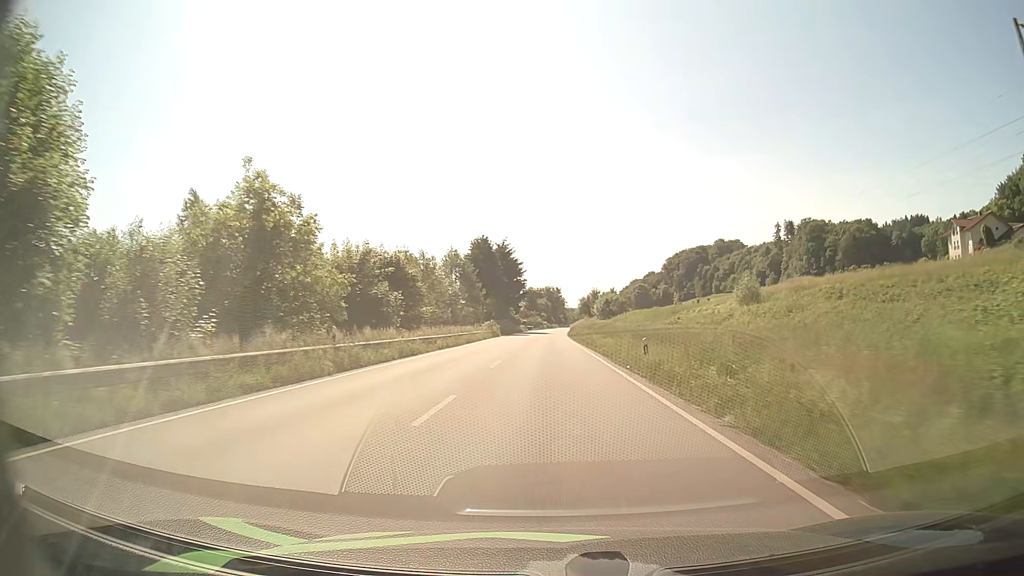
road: primary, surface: asphalt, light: Day
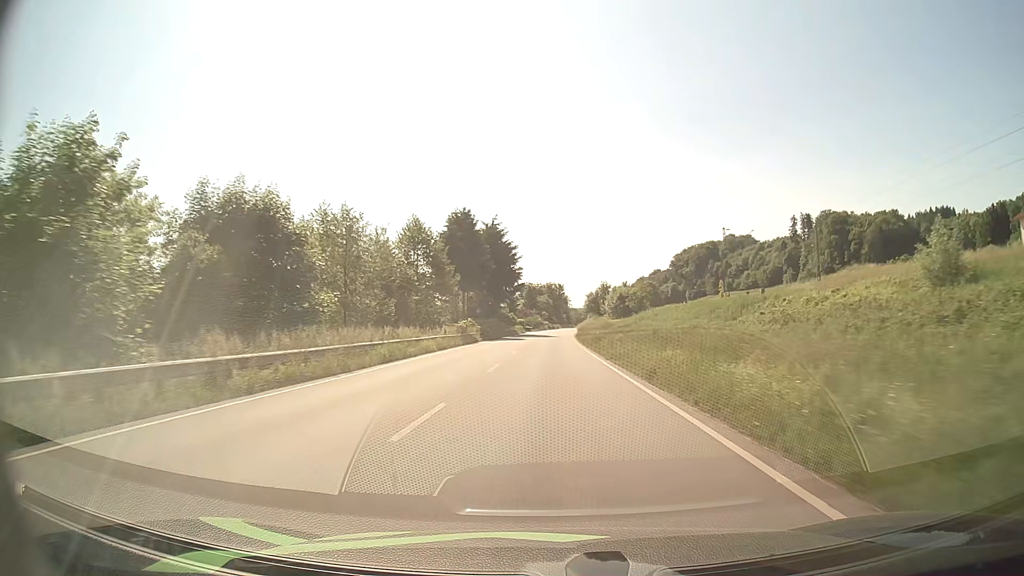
(0.0, +25.8) m; 0°
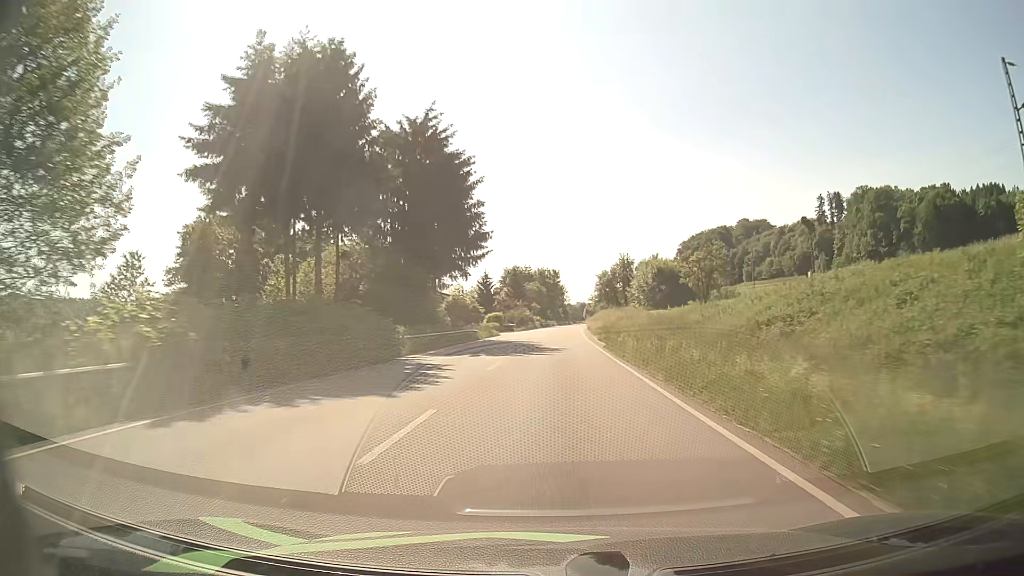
(0.0, +50.4) m; +1°
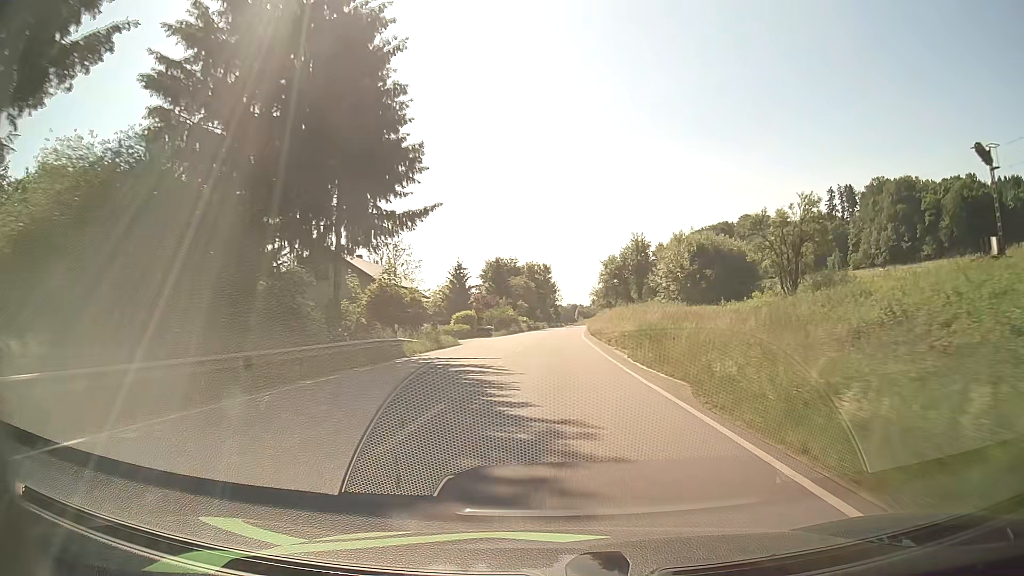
(+0.1, +23.9) m; +1°
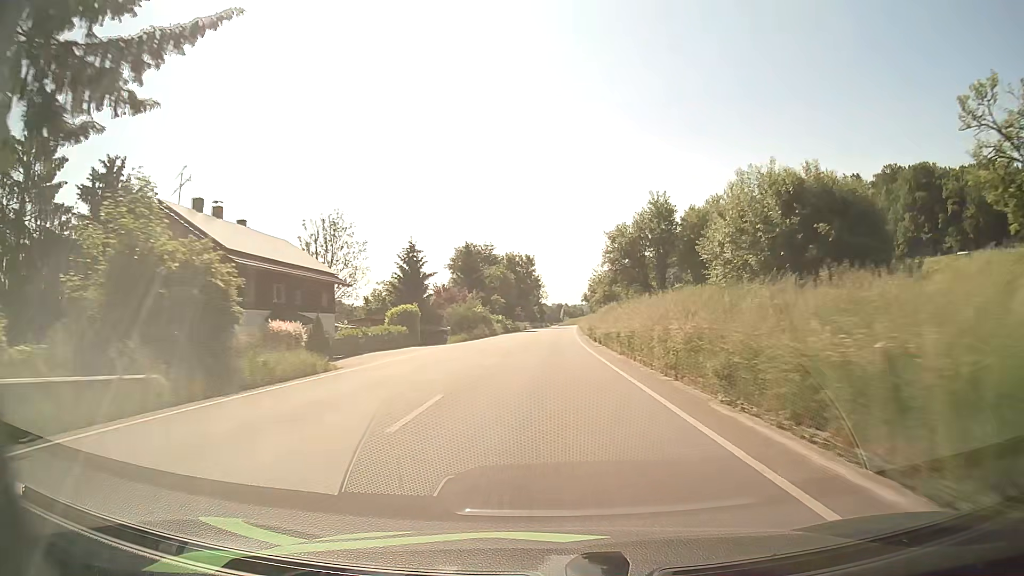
(+0.3, +23.0) m; +1°
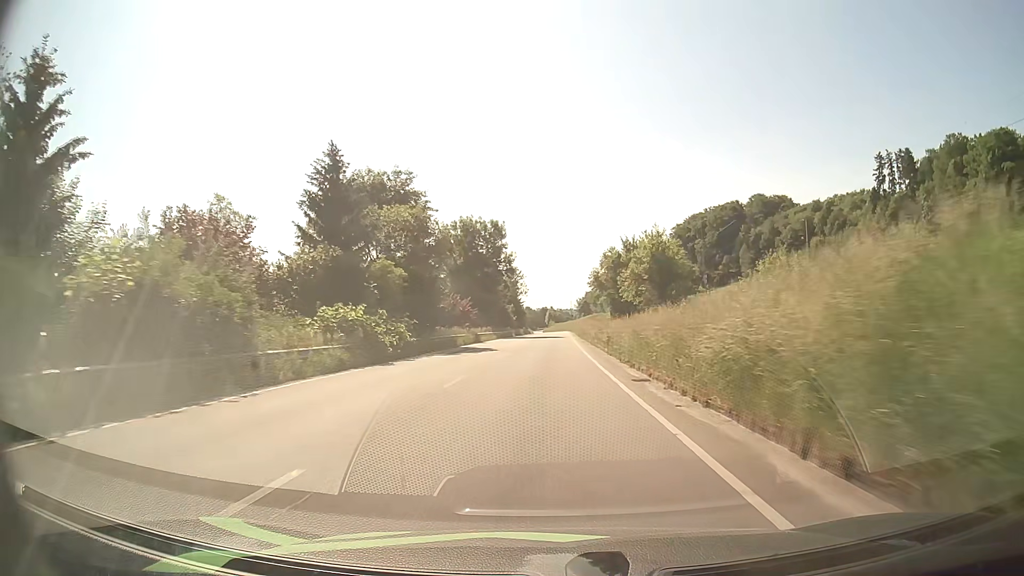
(+0.8, +55.0) m; +1°
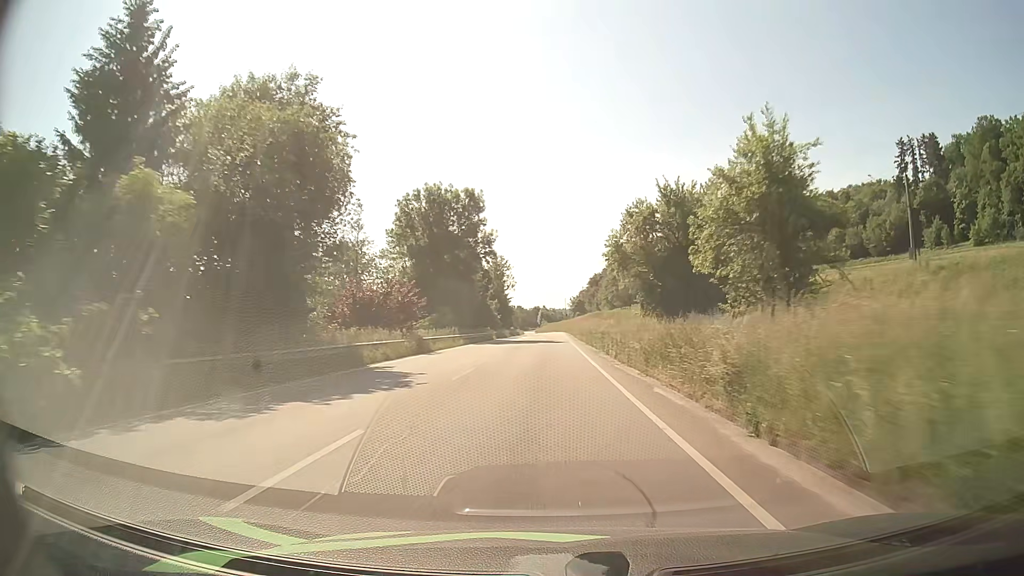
(+0.2, +22.1) m; +1°
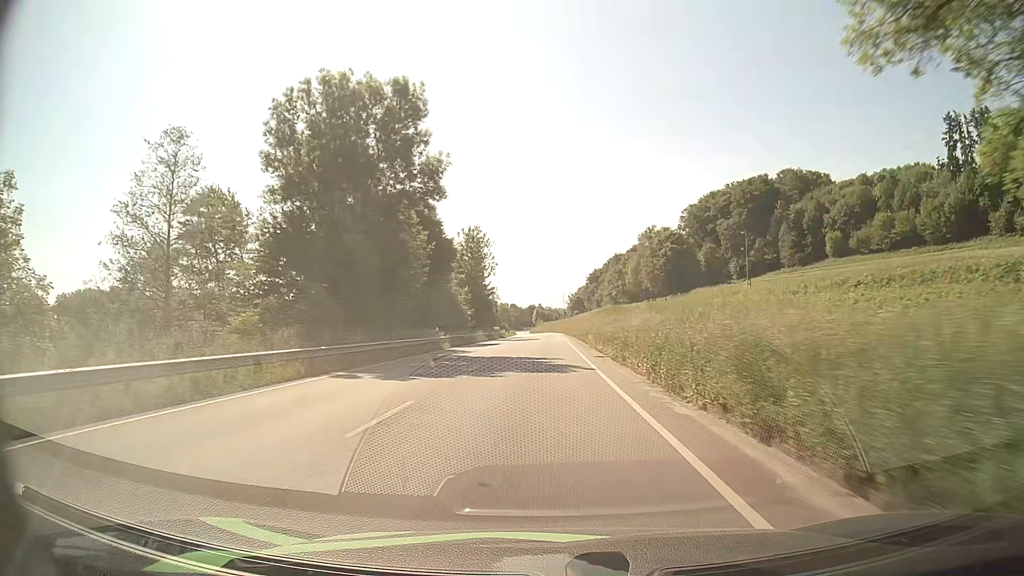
(+0.2, +33.4) m; 0°
(0, +10) (0, +20) (0, +30) (0, +40) (0, +50) (0, +60) (0, +70) (0, +80) (0, +90) (0, +100) m
